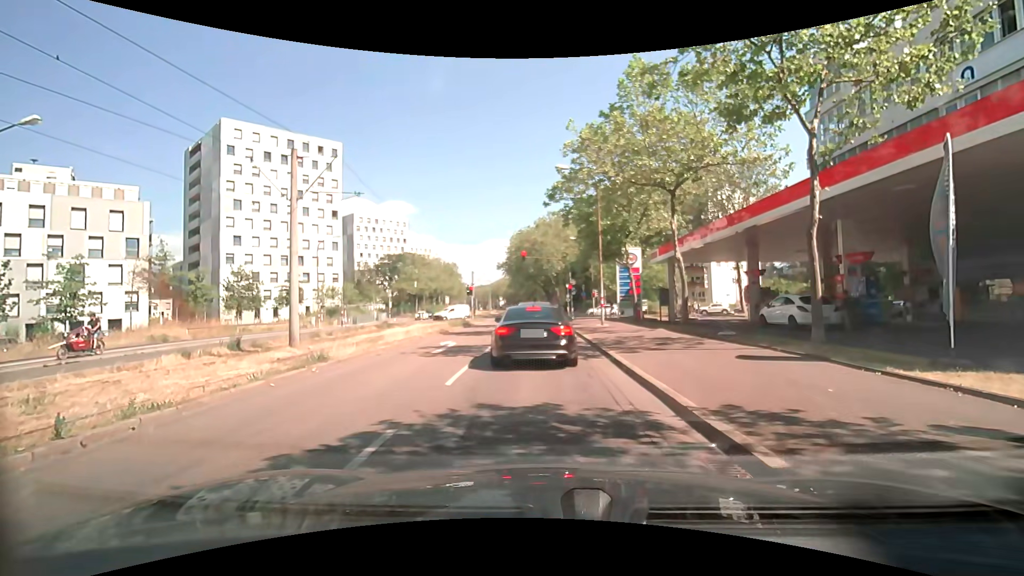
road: tertiary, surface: asphalt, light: Day
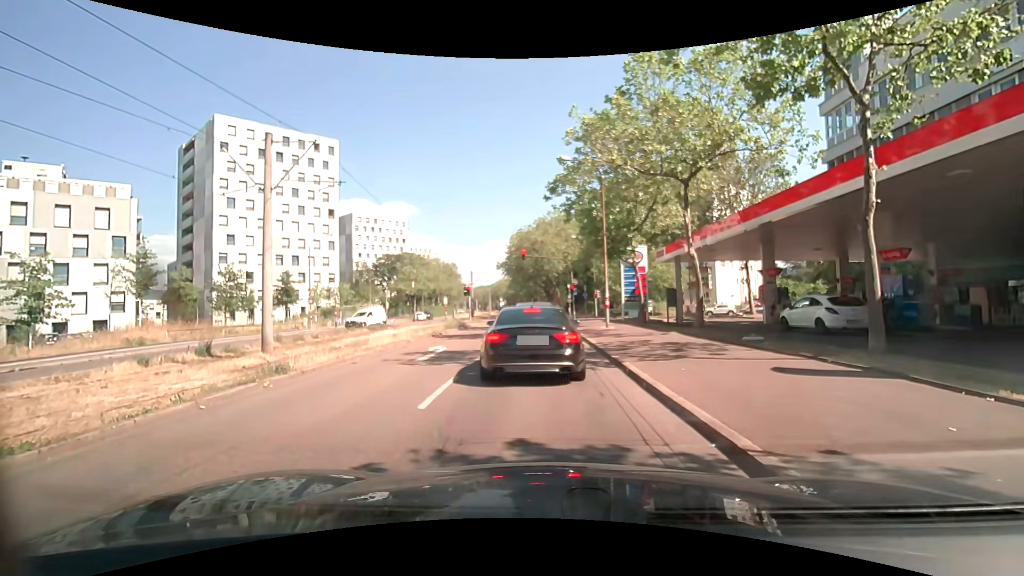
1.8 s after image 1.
(0.0, +1.8) m; 0°
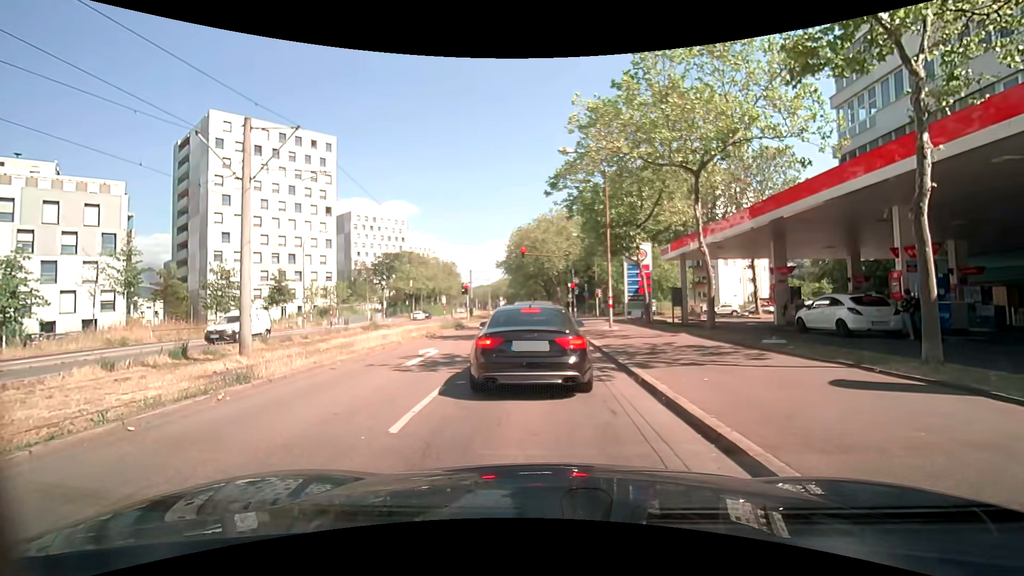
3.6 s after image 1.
(0.0, +1.2) m; 0°
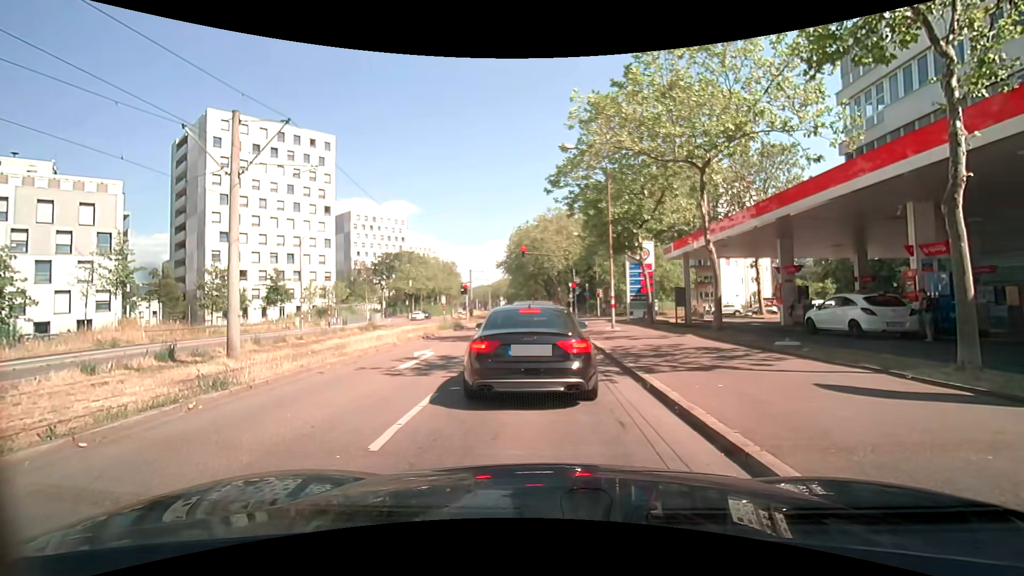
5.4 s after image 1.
(0.0, +0.6) m; 0°
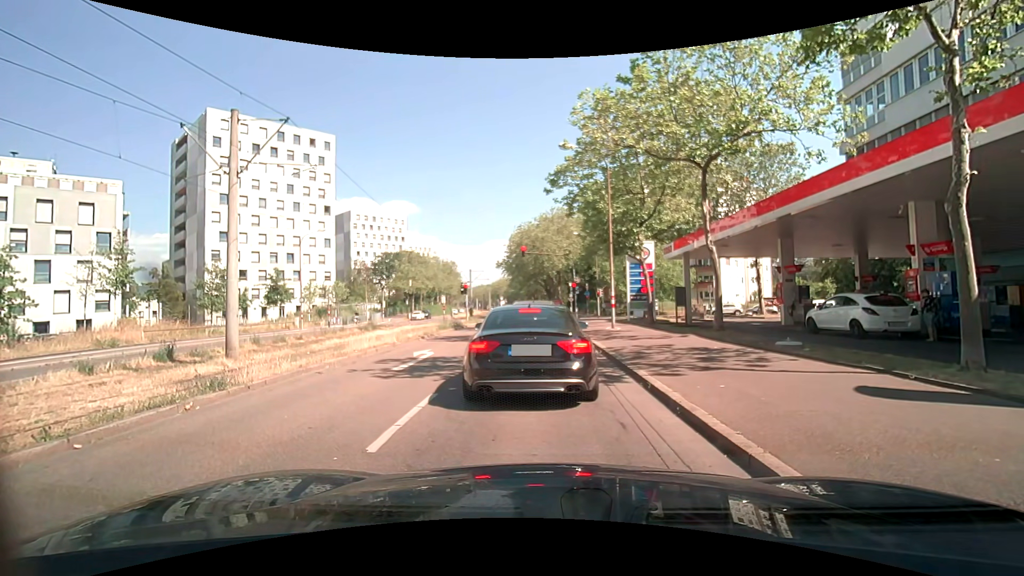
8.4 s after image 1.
(0.0, +0.1) m; 0°
